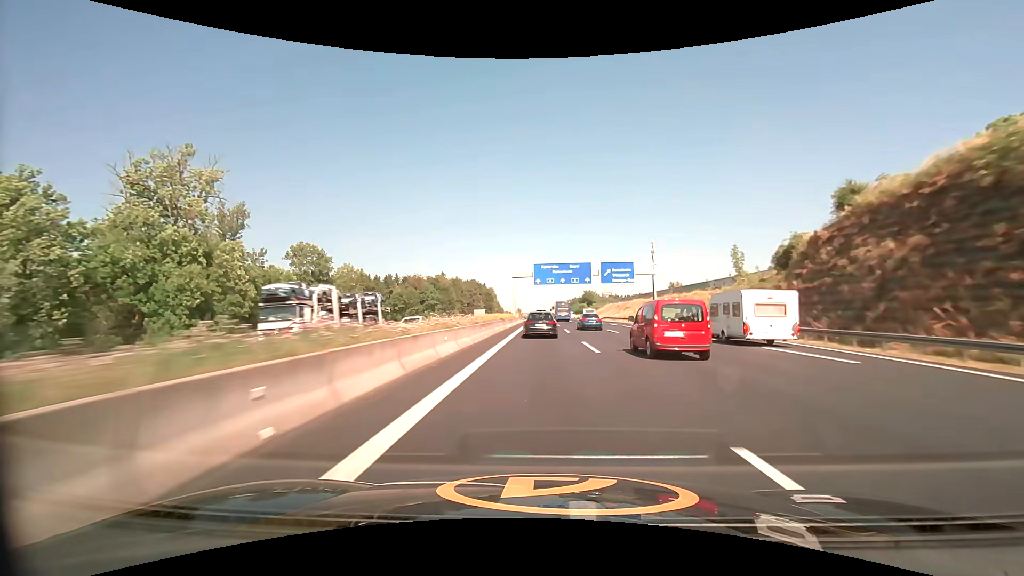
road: motorway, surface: asphalt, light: Day
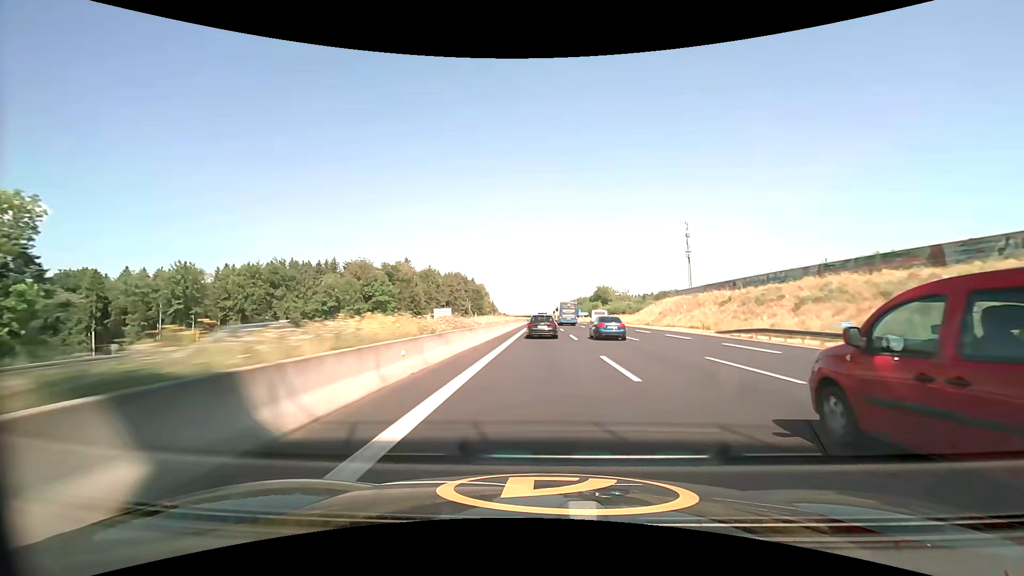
(-0.1, +78.9) m; 0°
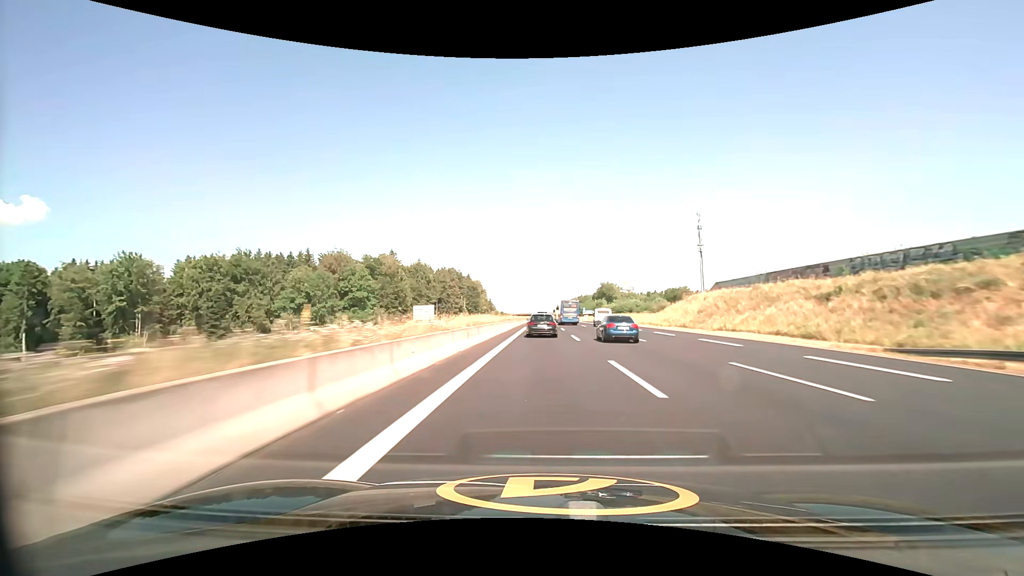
(0.0, +20.2) m; 0°
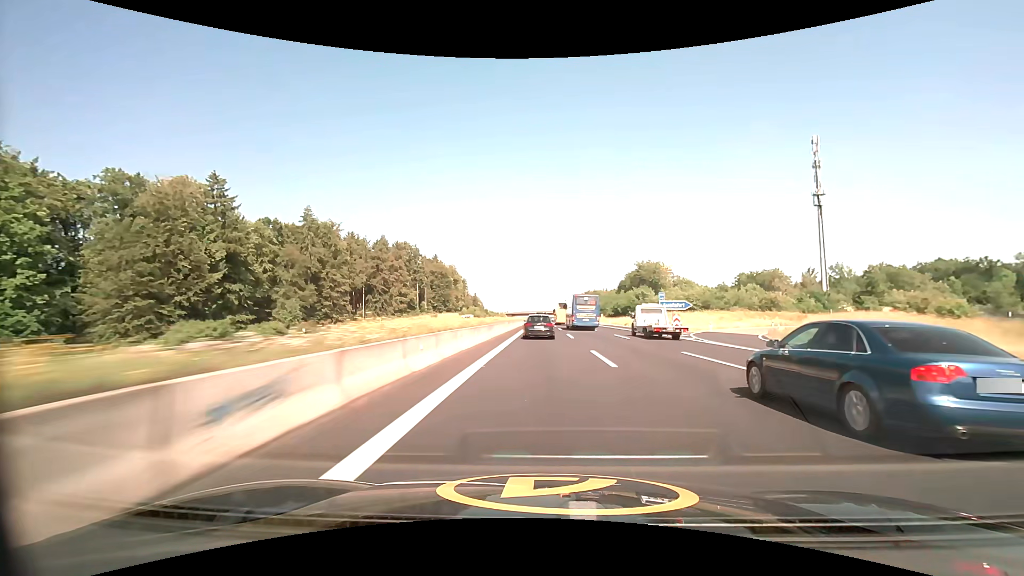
(+0.1, +103.3) m; 0°
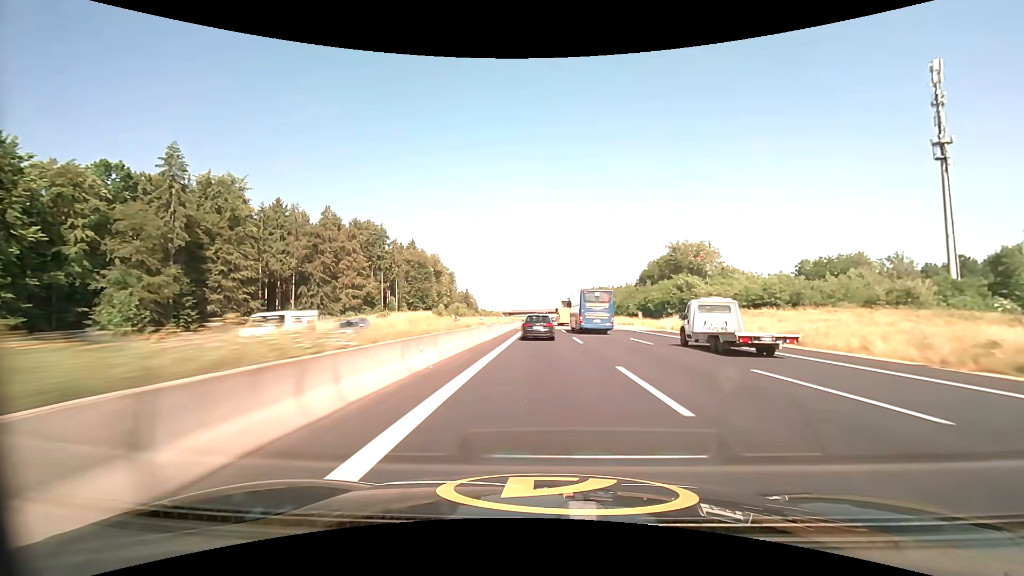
(-0.1, +42.4) m; 0°
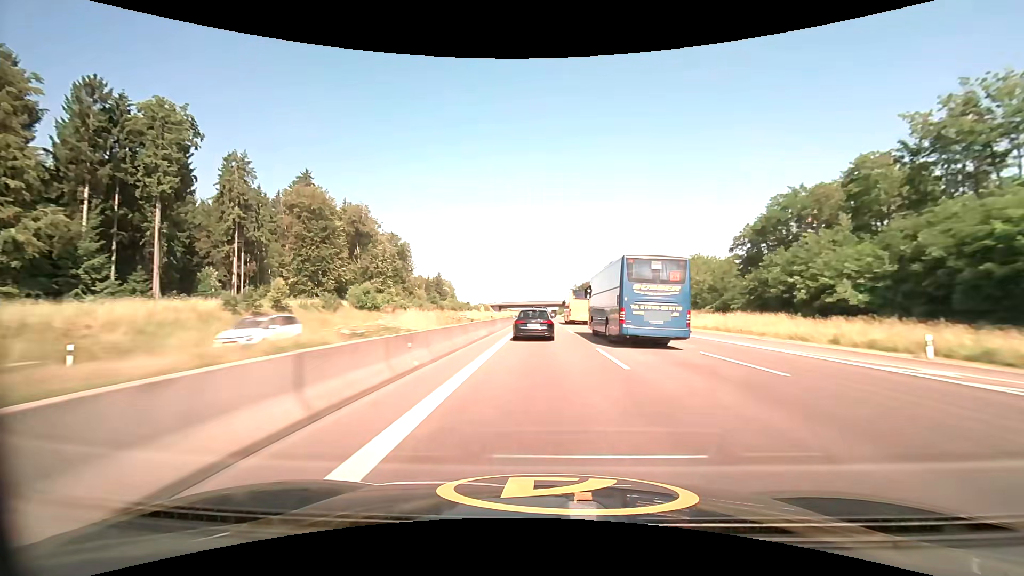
(-0.1, +85.2) m; 0°
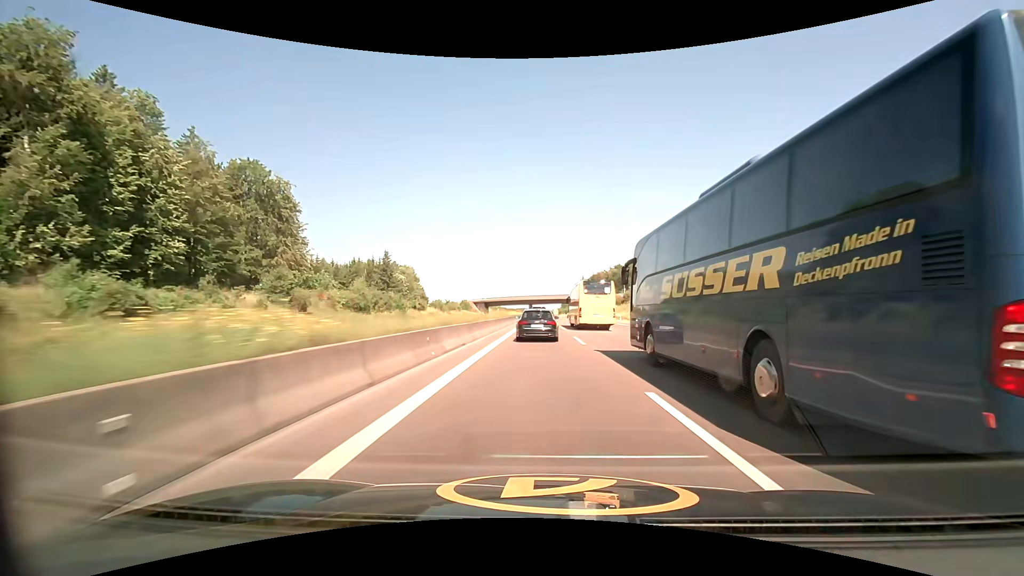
(+0.1, +80.7) m; 0°
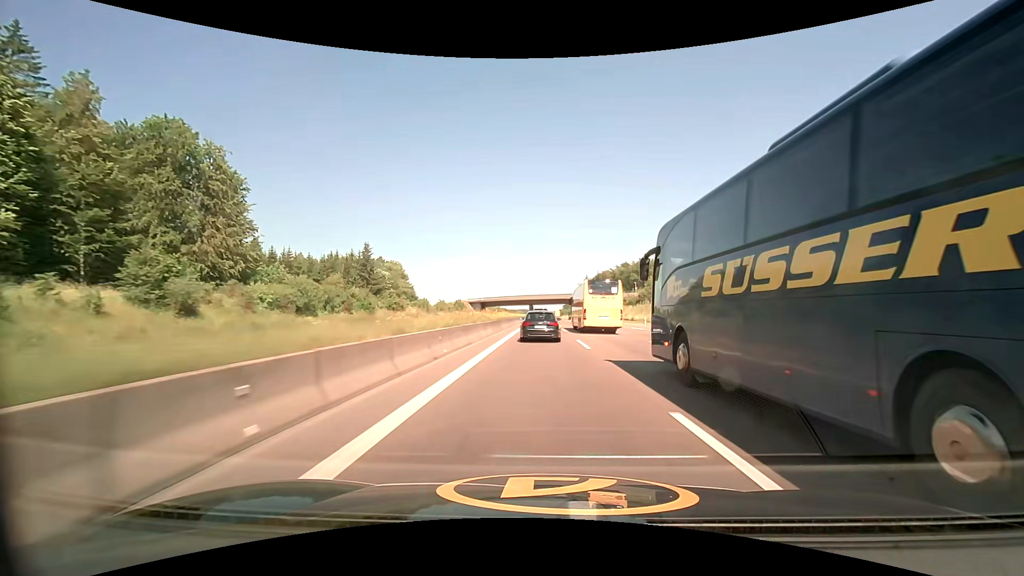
(-0.1, +19.4) m; 0°
(0, +10) (0, +20) (0, +30) (0, +40) (0, +50) (0, +60) (0, +70) (0, +80) (0, +90) (0, +100) m
